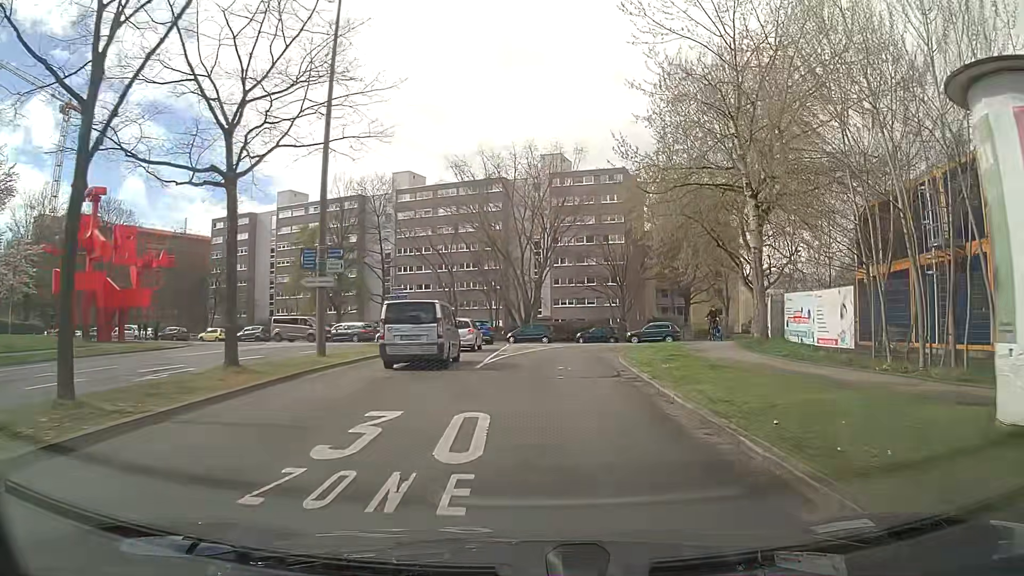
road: residential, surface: asphalt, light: Day
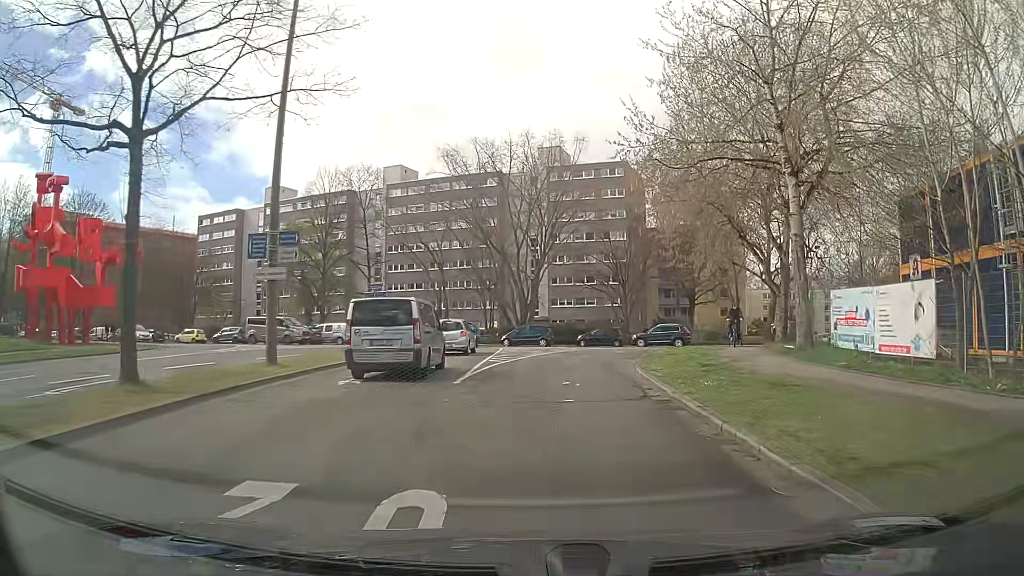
(0.0, +4.5) m; -1°
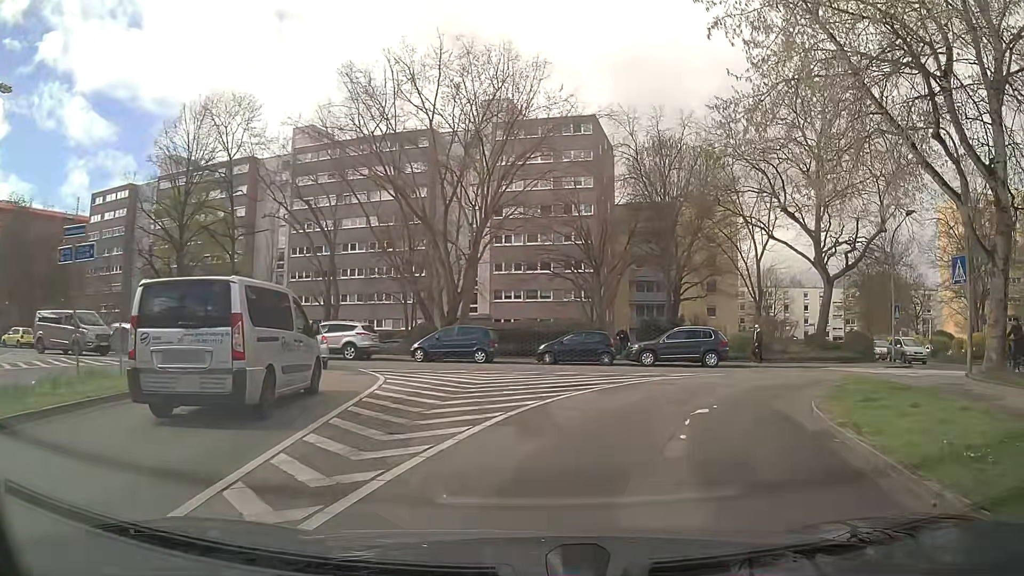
(+0.5, +19.3) m; +5°
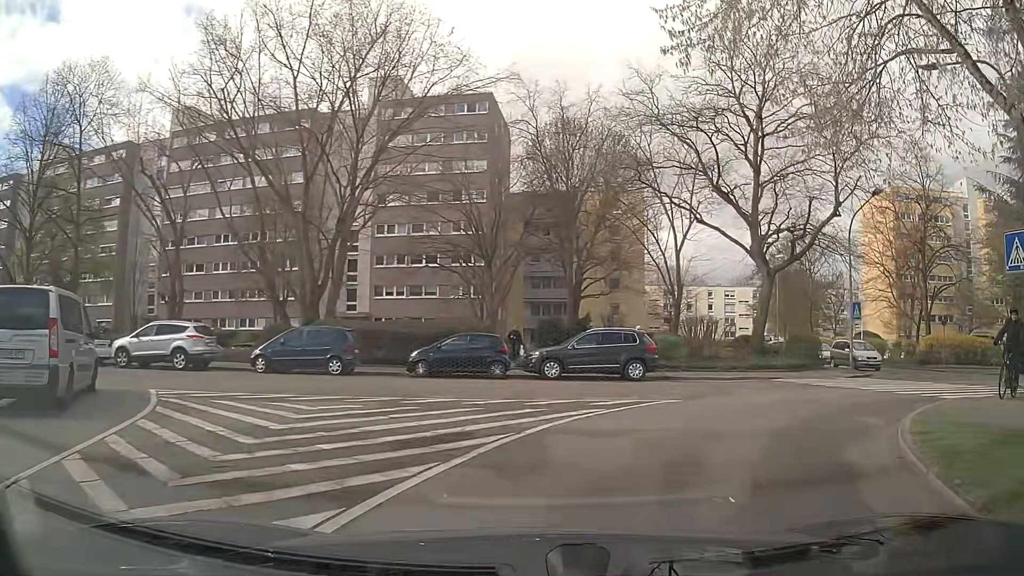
(+0.5, +6.4) m; +10°
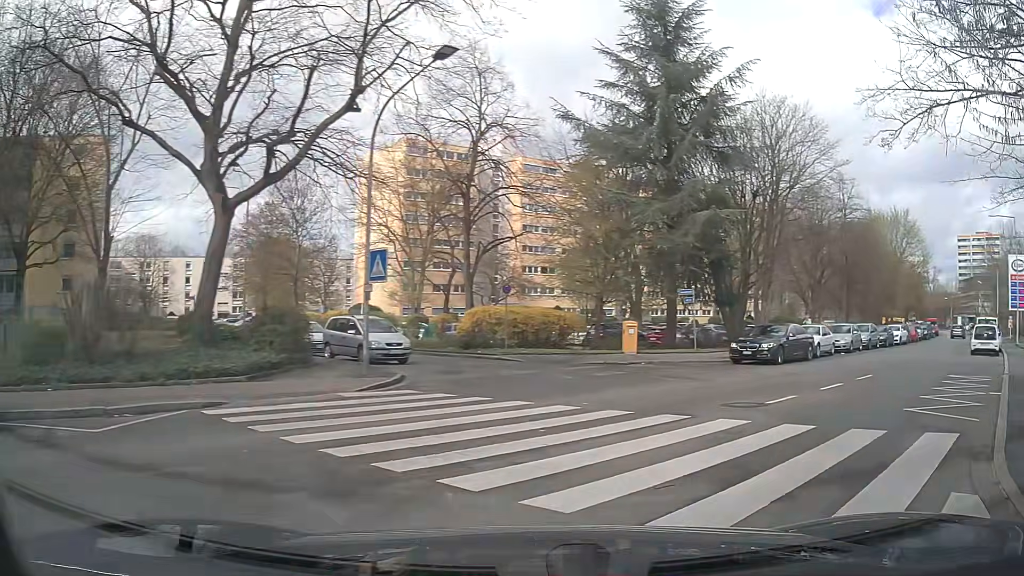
(+4.2, +12.5) m; +43°
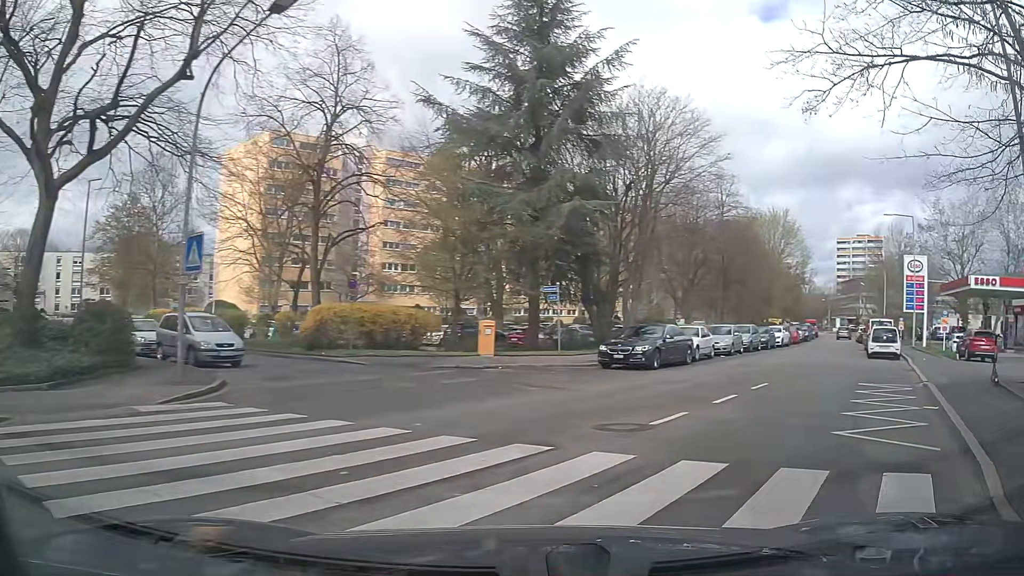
(+0.3, +2.5) m; +12°
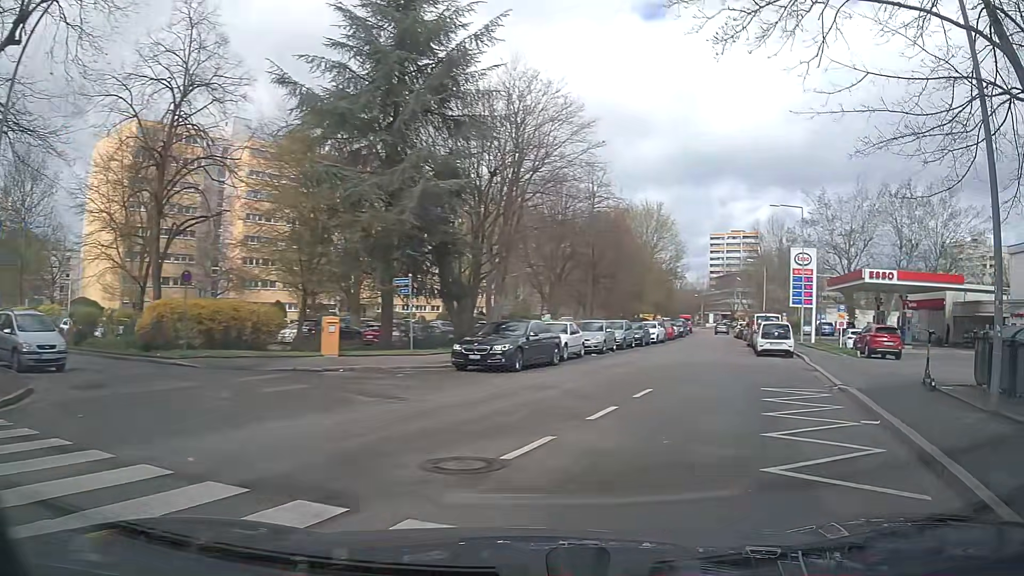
(+0.3, +2.7) m; +10°
